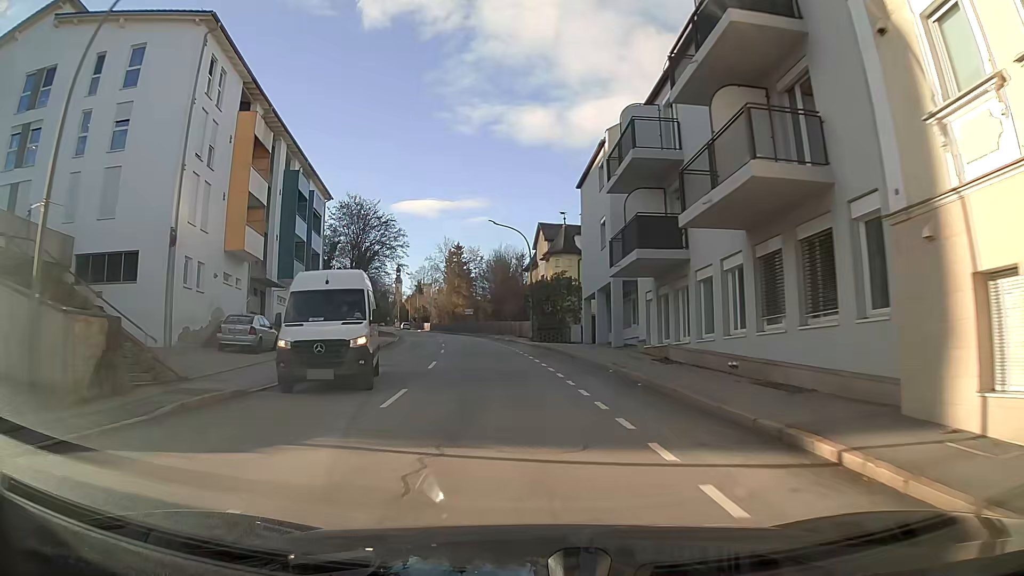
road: tertiary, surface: asphalt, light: Day
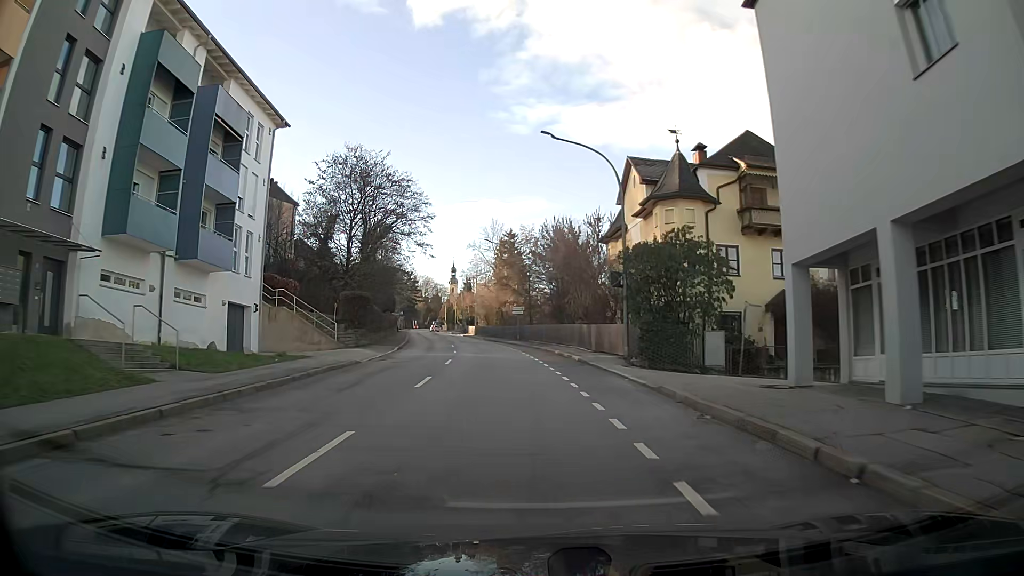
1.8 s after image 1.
(-1.1, +23.8) m; -5°
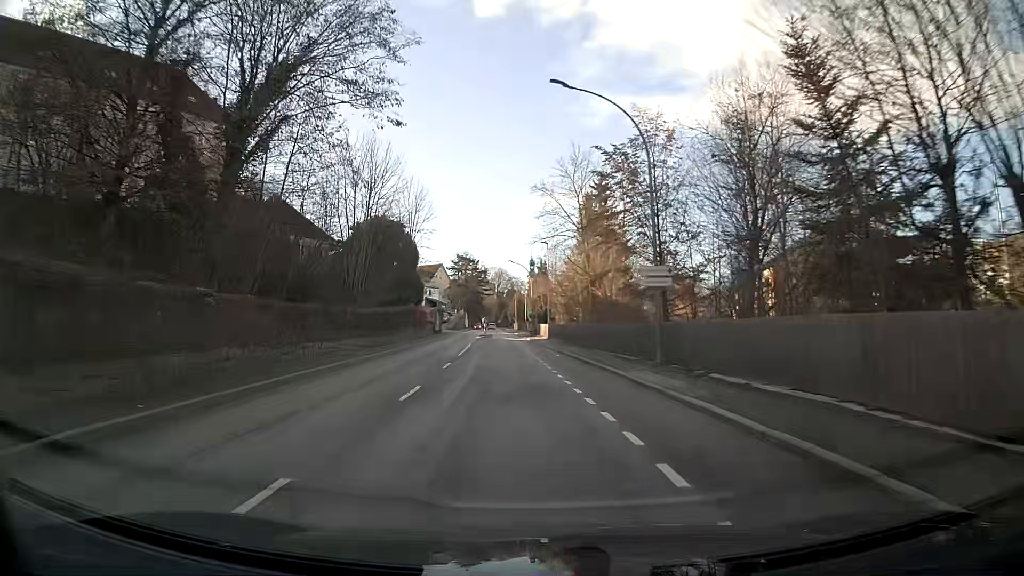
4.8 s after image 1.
(-2.3, +39.1) m; -7°
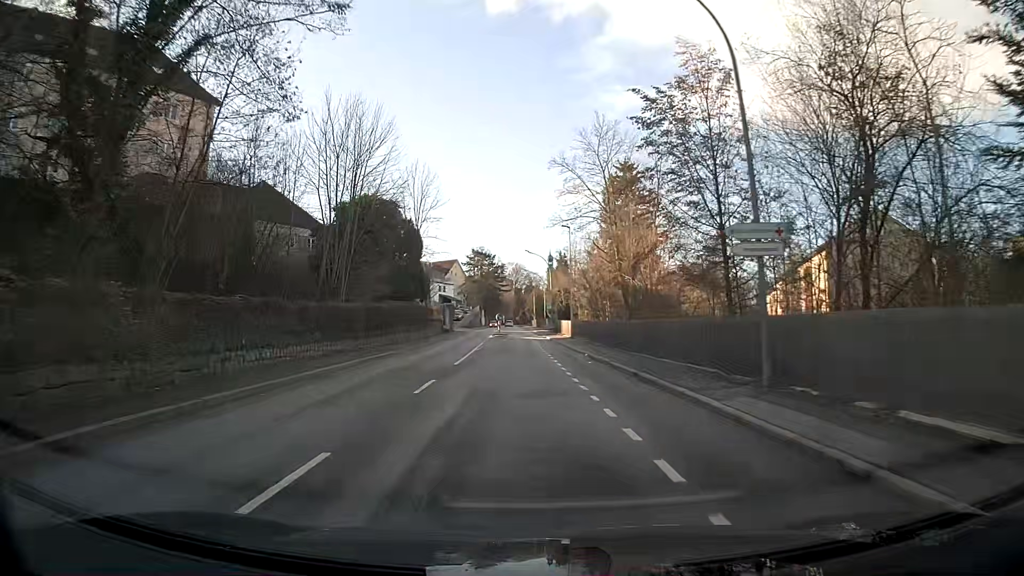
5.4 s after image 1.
(-0.1, +7.9) m; -2°
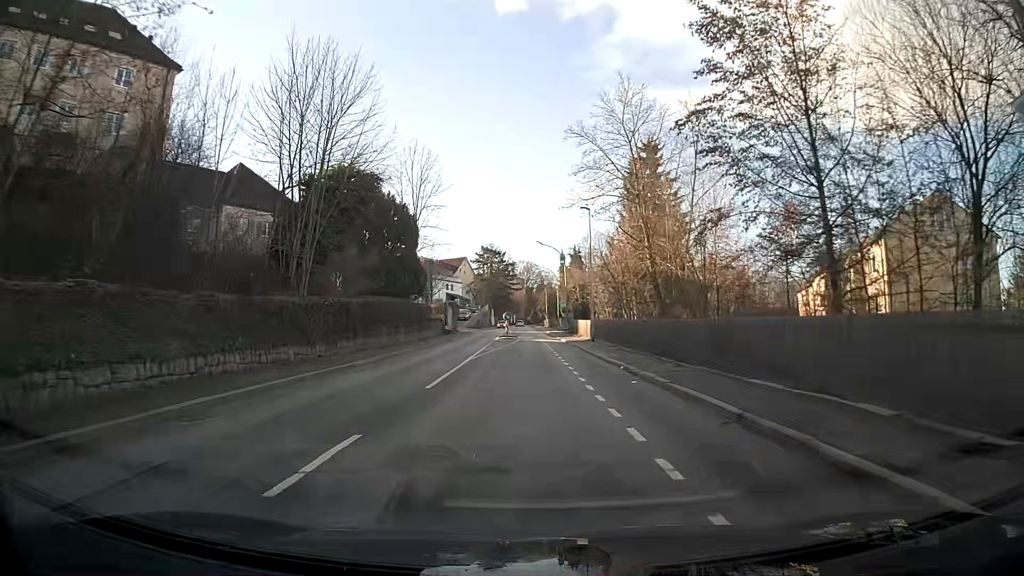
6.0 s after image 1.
(-0.1, +7.9) m; -1°
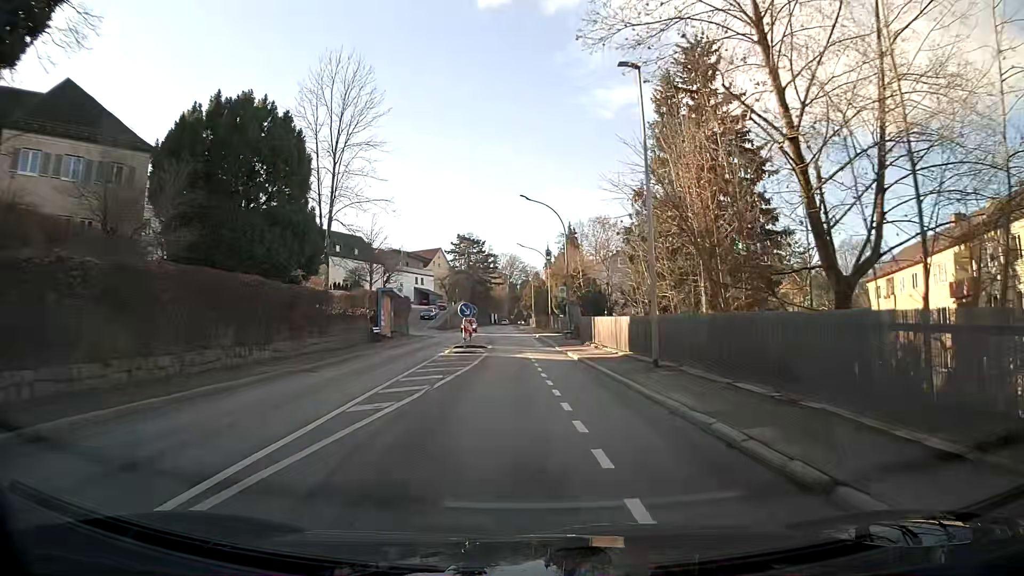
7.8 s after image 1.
(+0.1, +23.8) m; +1°
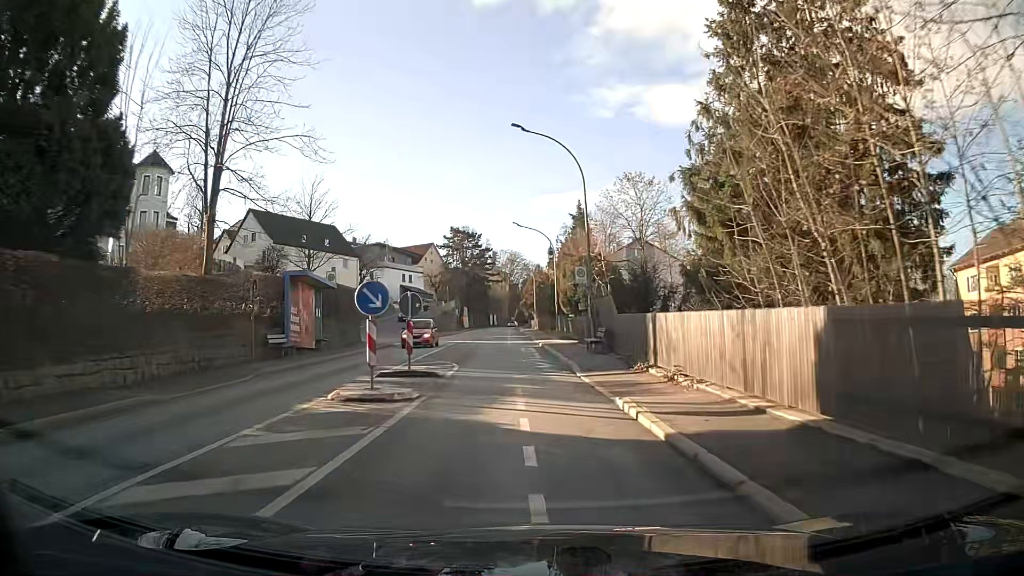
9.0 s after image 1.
(0.0, +15.9) m; -1°
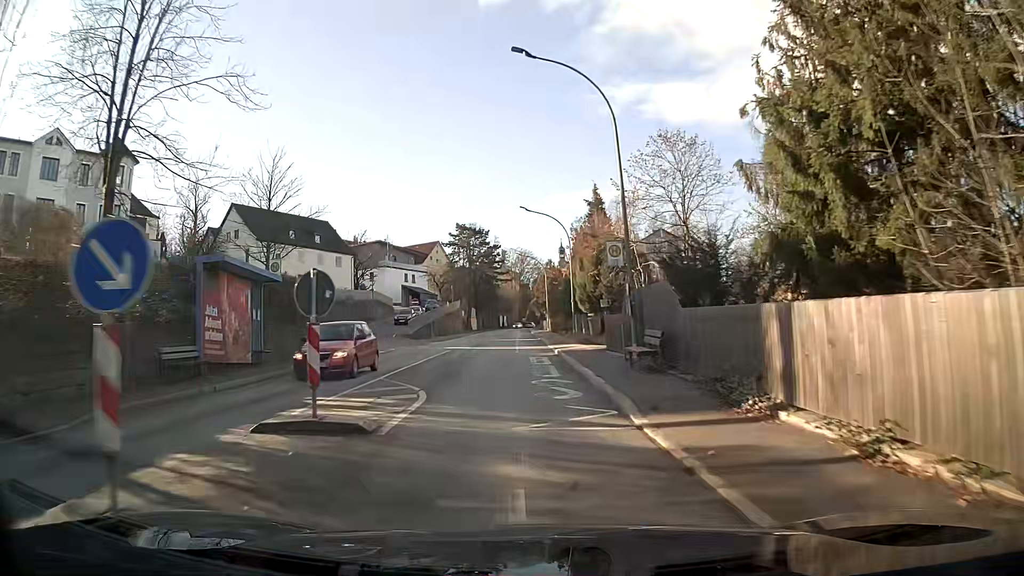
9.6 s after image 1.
(-0.1, +7.9) m; -1°
